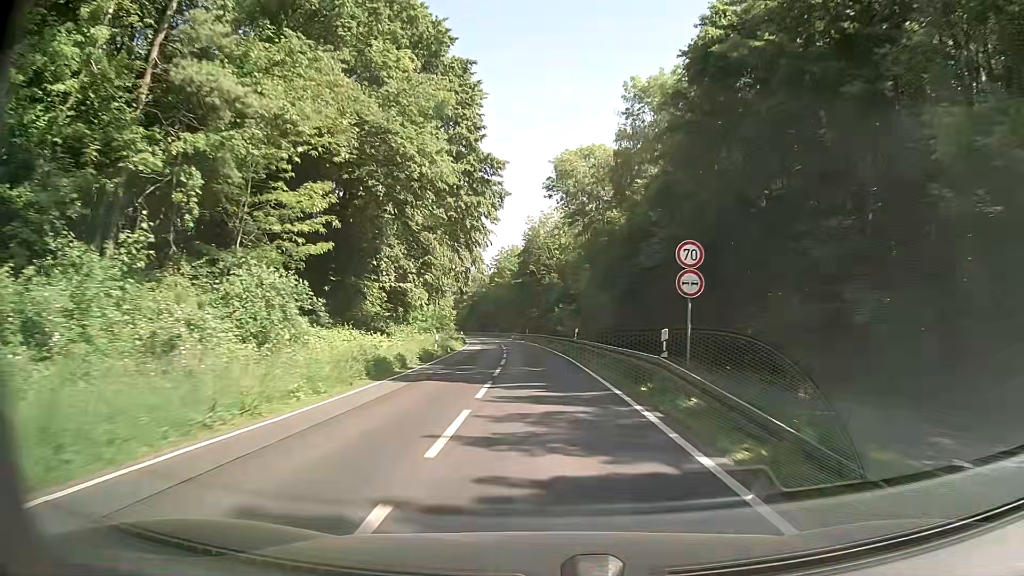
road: secondary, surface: asphalt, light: Day
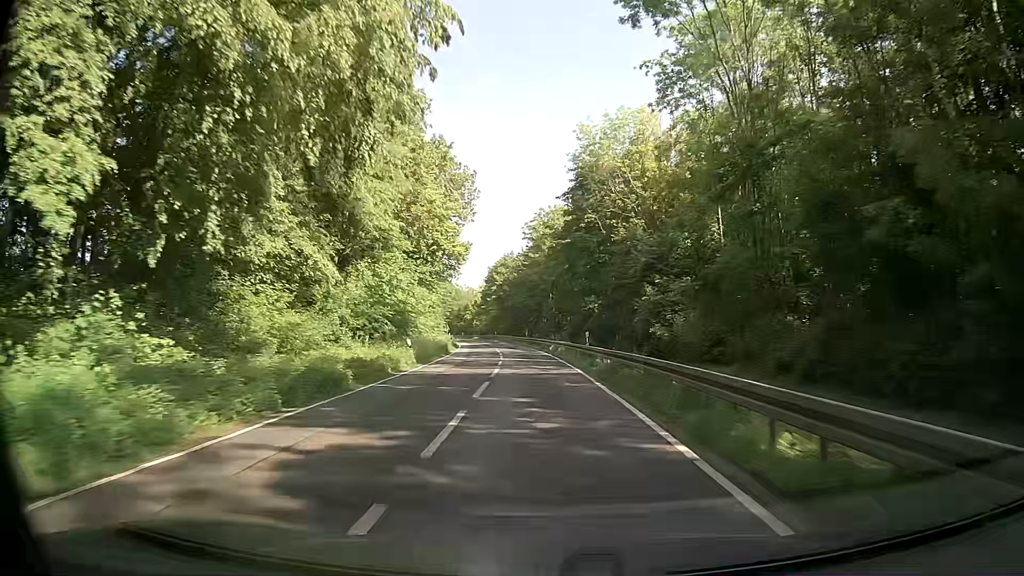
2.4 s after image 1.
(-1.3, +47.8) m; -4°
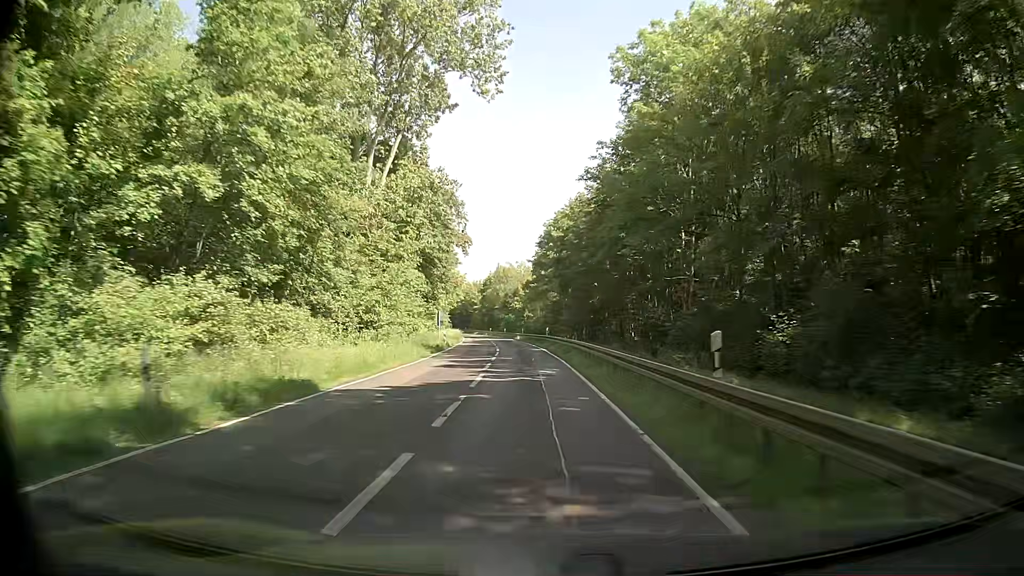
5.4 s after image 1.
(-2.7, +59.2) m; -6°
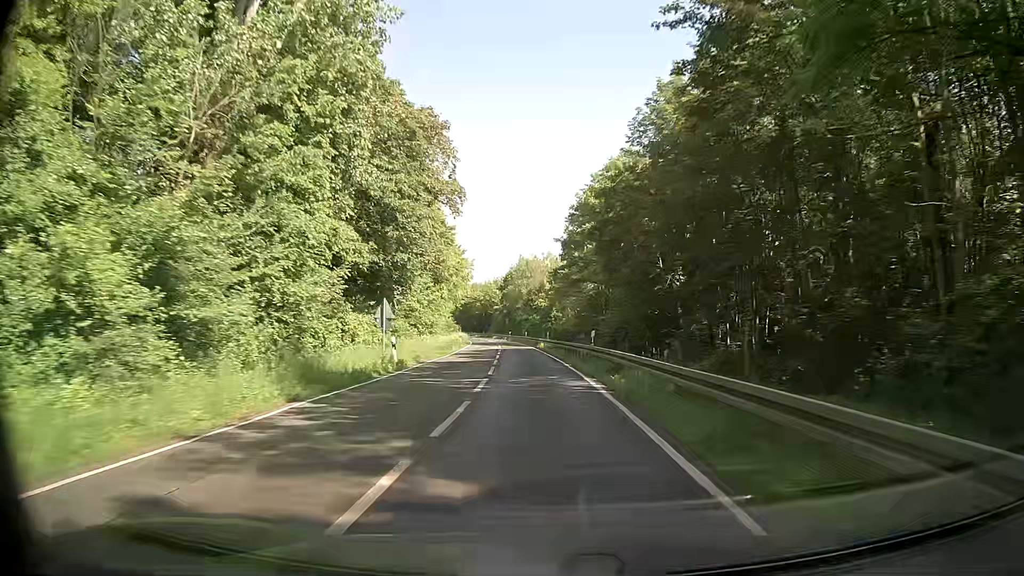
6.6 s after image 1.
(-0.3, +23.7) m; -2°
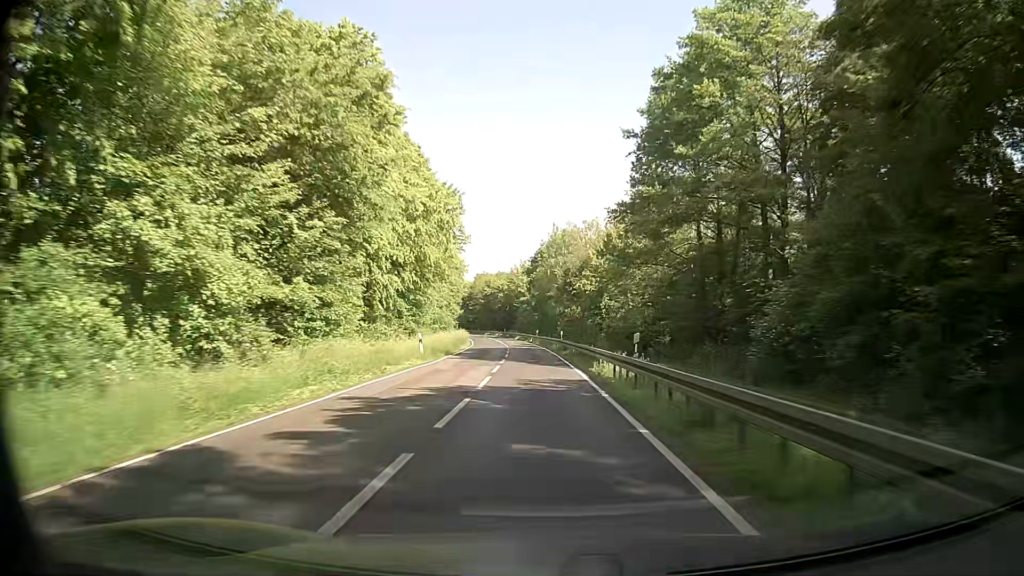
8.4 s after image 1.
(-0.9, +35.4) m; -3°
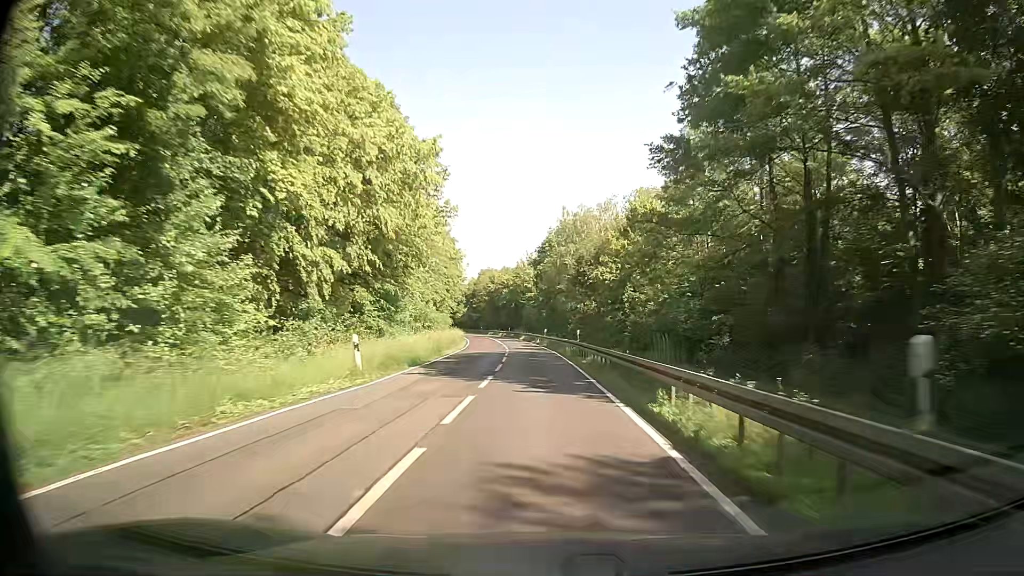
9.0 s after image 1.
(-0.1, +11.8) m; -1°
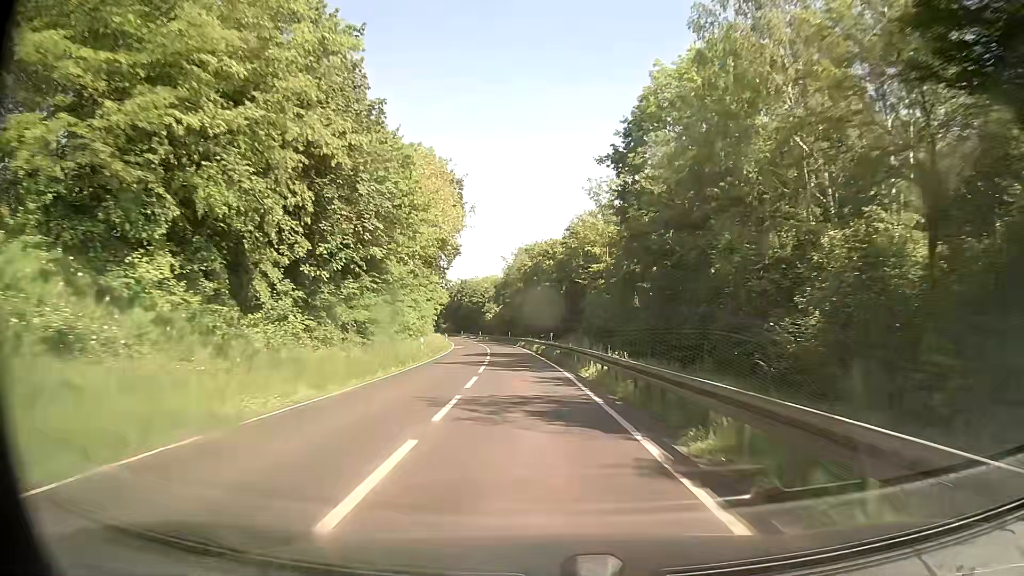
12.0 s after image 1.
(-1.7, +59.3) m; -4°
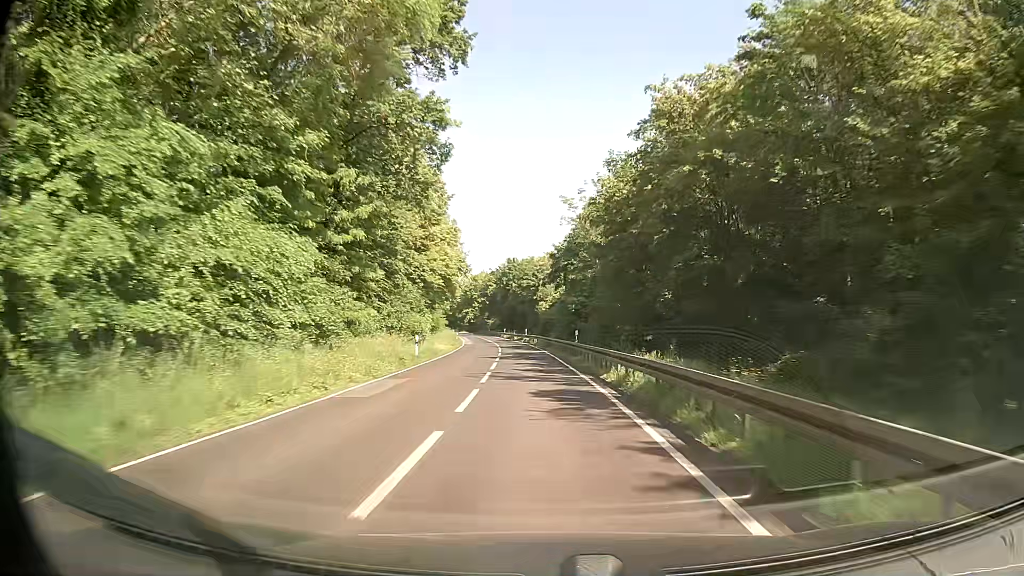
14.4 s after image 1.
(-2.2, +47.5) m; -5°
(0, +10) (0, +20) (-1, +30) (-1, +40) (-2, +50) (-3, +60) (-4, +70) (-5, +80) (-7, +90) (-8, +100) m
